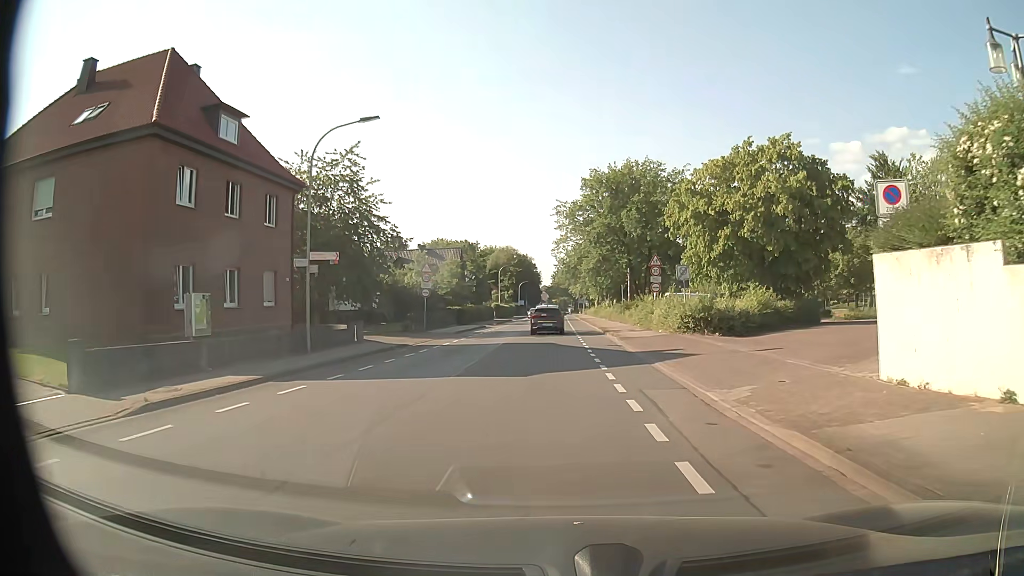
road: unclassified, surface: asphalt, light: Day
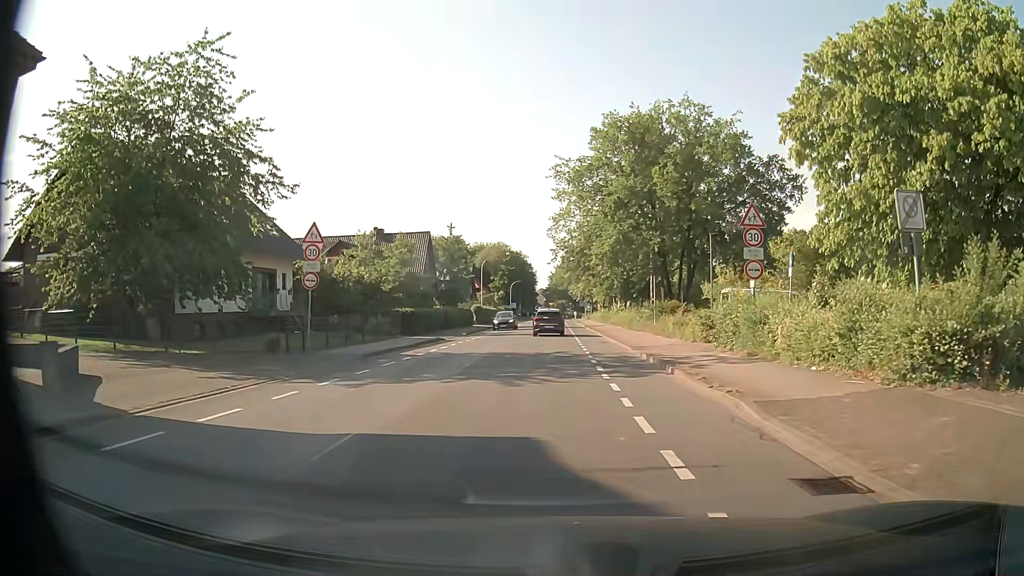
(+0.1, +20.0) m; 0°
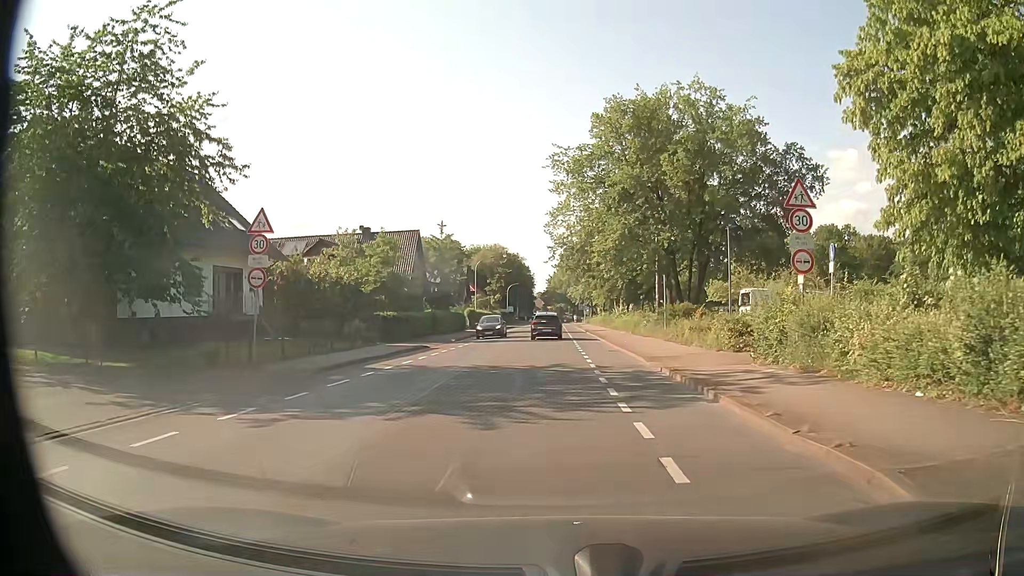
(+0.1, +4.2) m; +1°
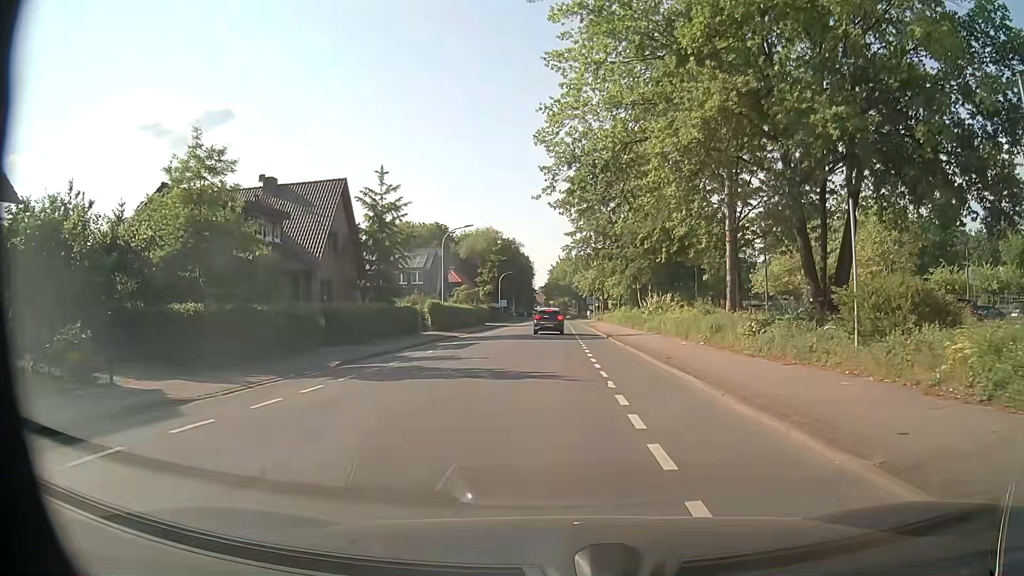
(-0.1, +22.1) m; -1°
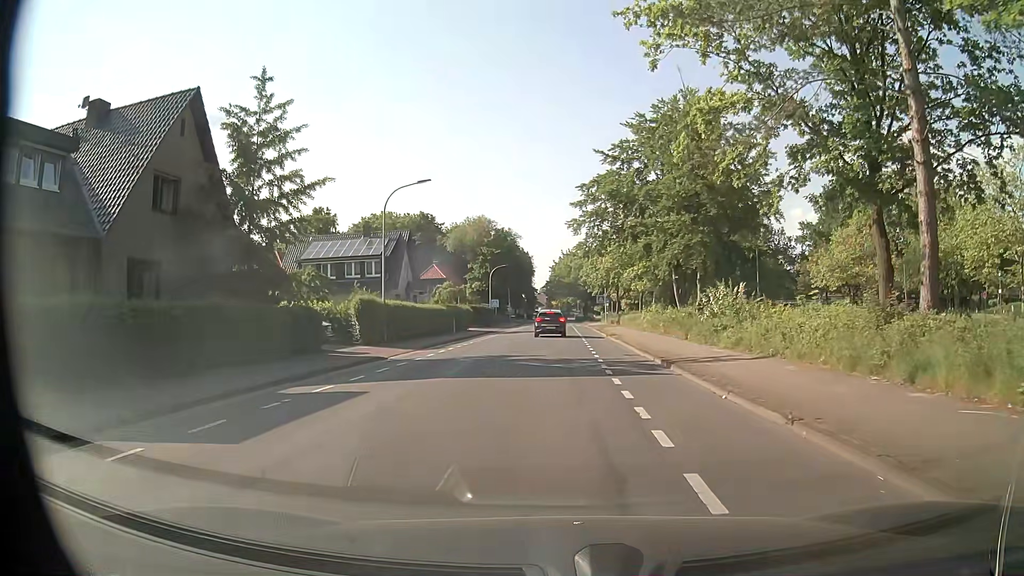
(0.0, +17.8) m; -1°
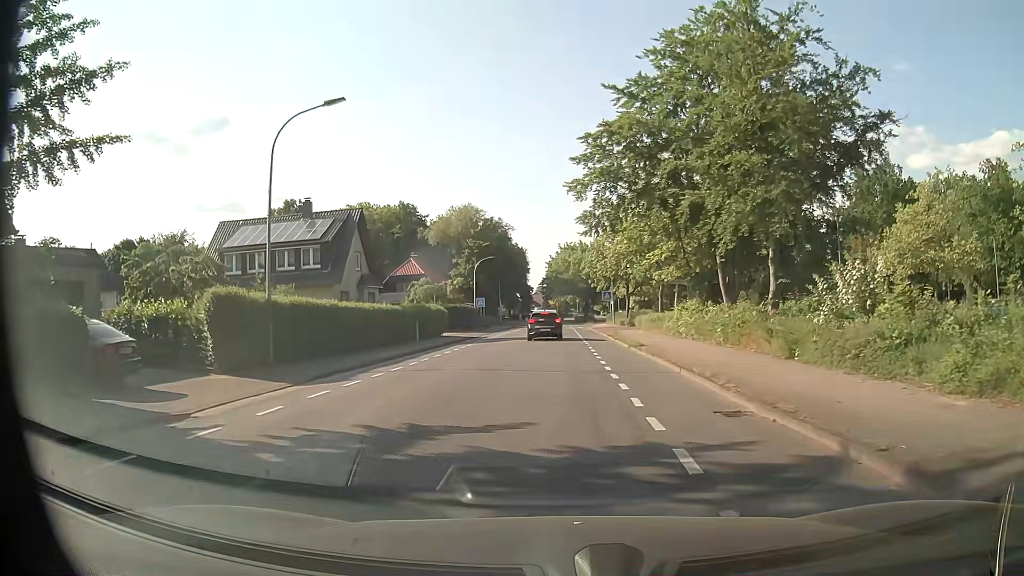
(+0.1, +13.1) m; 0°
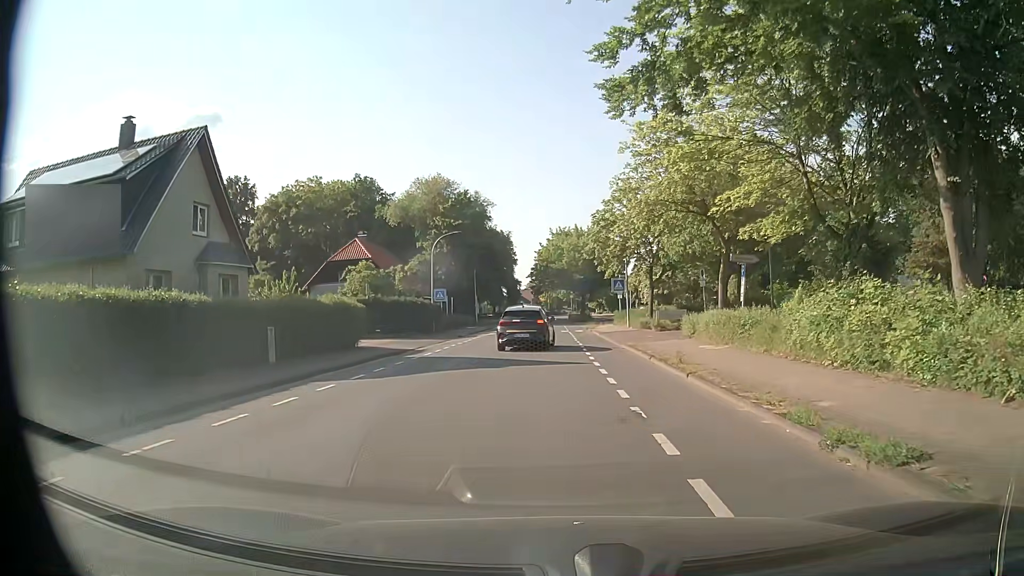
(+0.5, +19.6) m; +2°
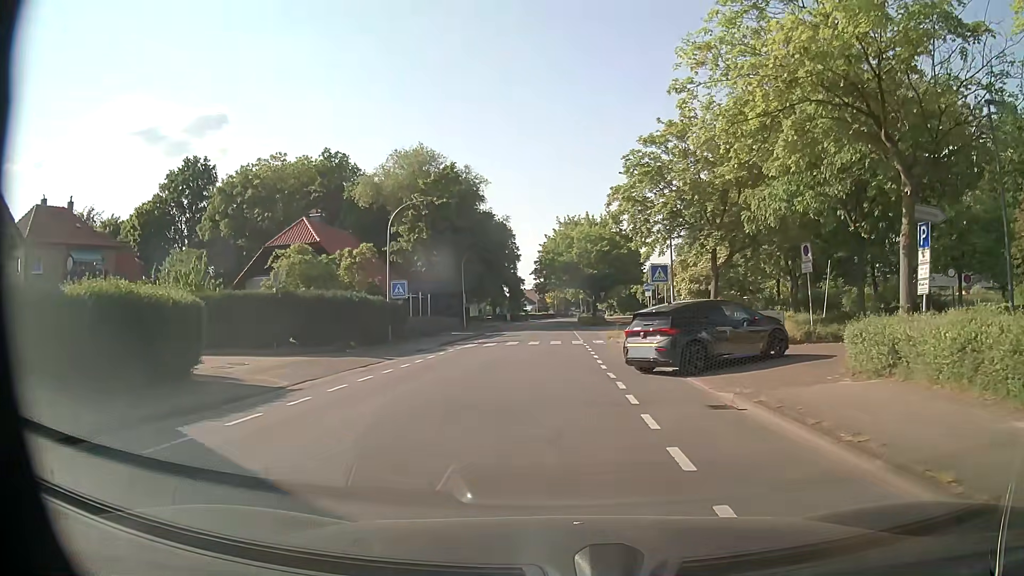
(-0.3, +15.0) m; -2°
(0, +10) (0, +20) (+1, +30) (+1, +40) (+1, +50) (+1, +60) (+1, +70) (+1, +80) (+1, +90) (+2, +100) m
